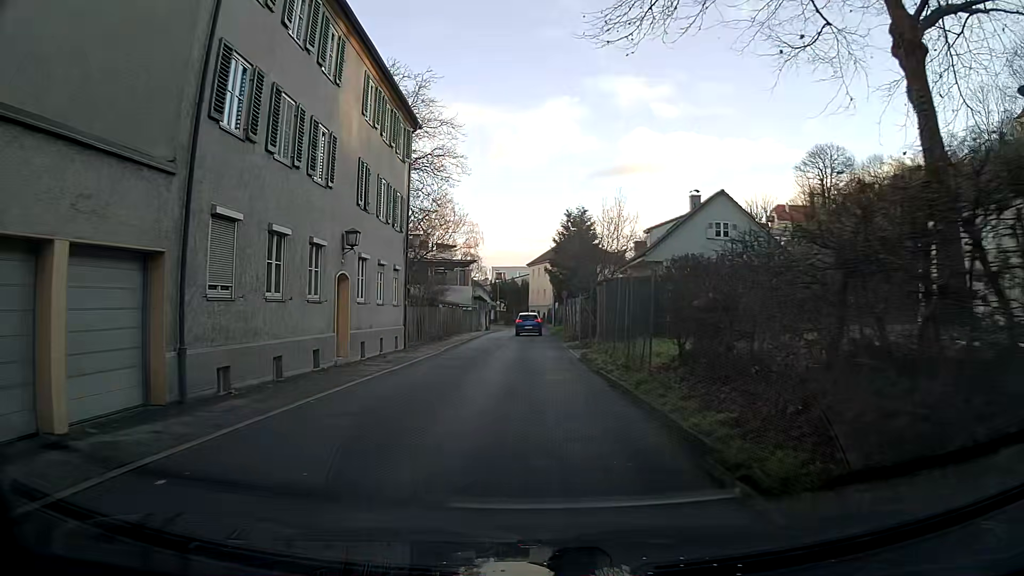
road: secondary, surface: asphalt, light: Day
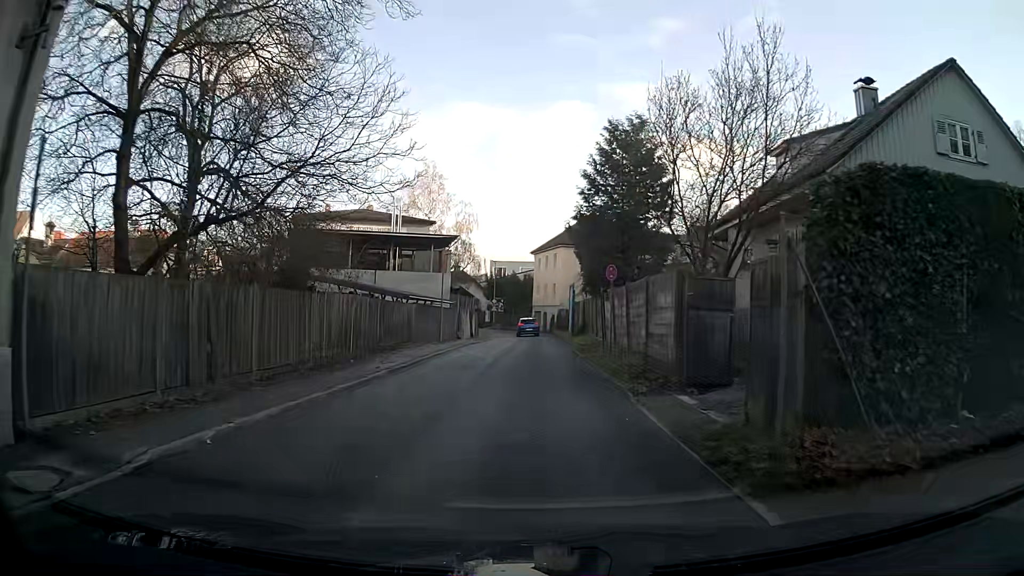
(-0.1, +22.2) m; 0°
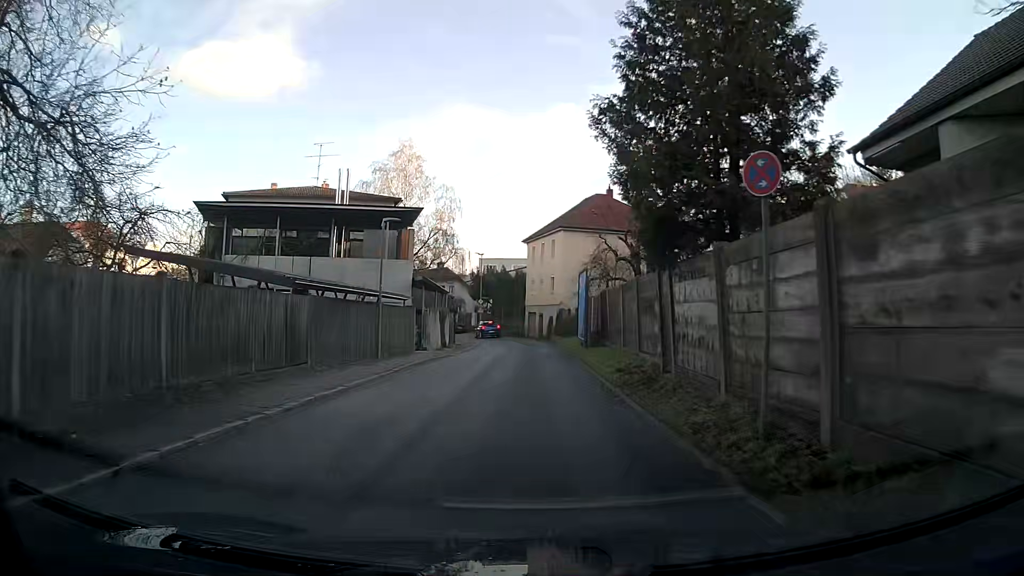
(0.0, +13.3) m; 0°
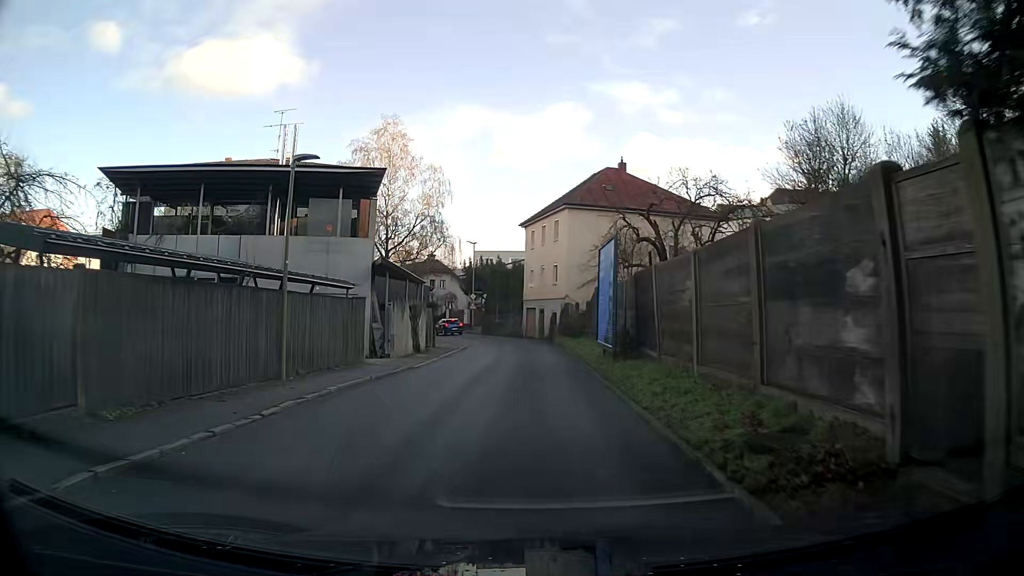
(+0.1, +8.9) m; +1°
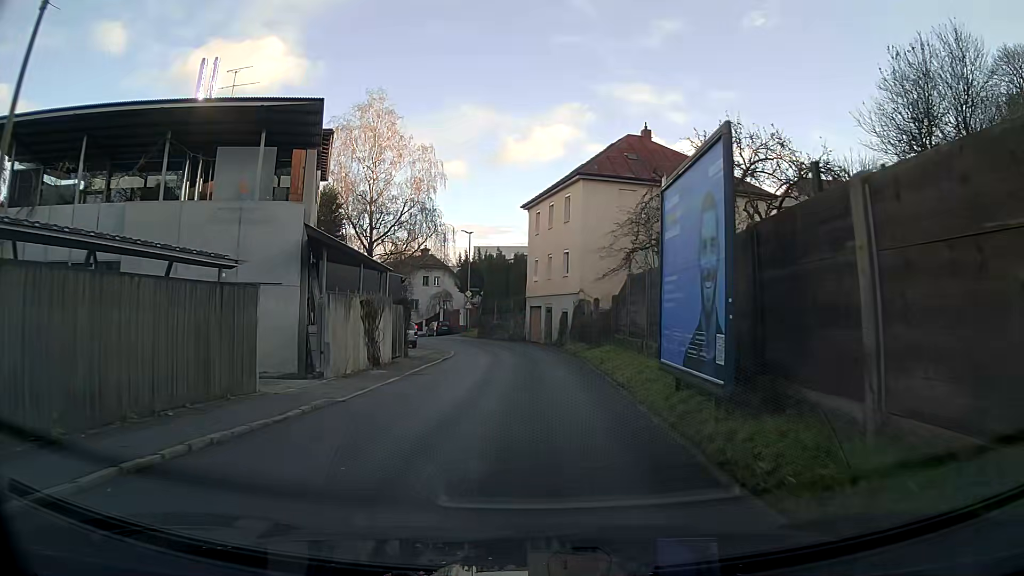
(-0.1, +8.9) m; -1°
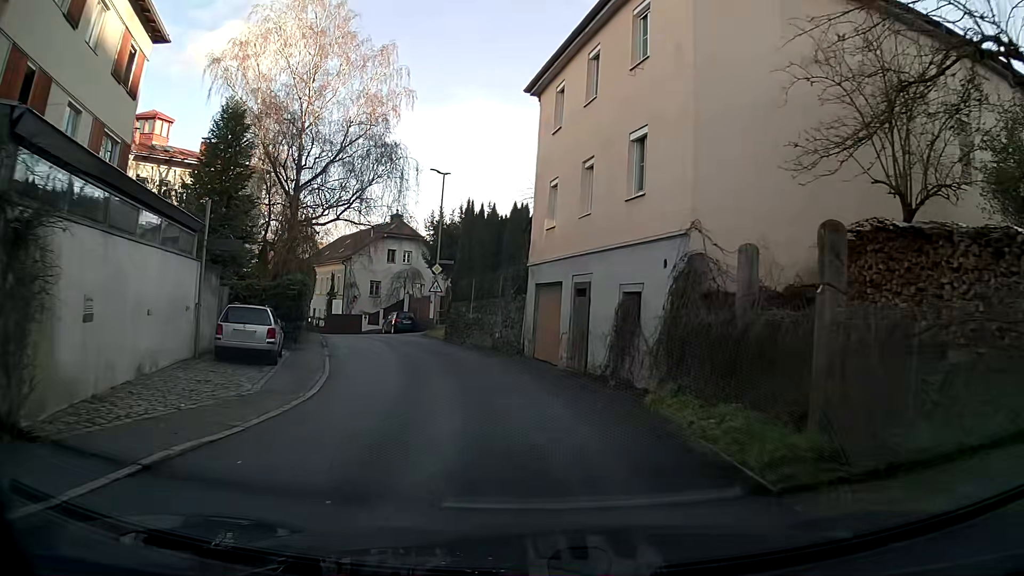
(0.0, +22.0) m; 0°
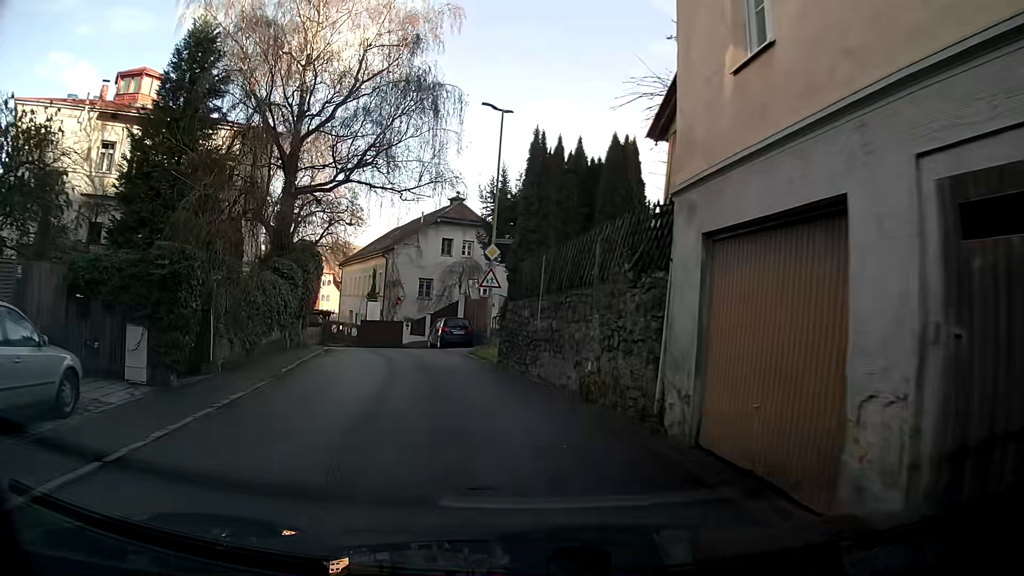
(-0.7, +12.9) m; -8°
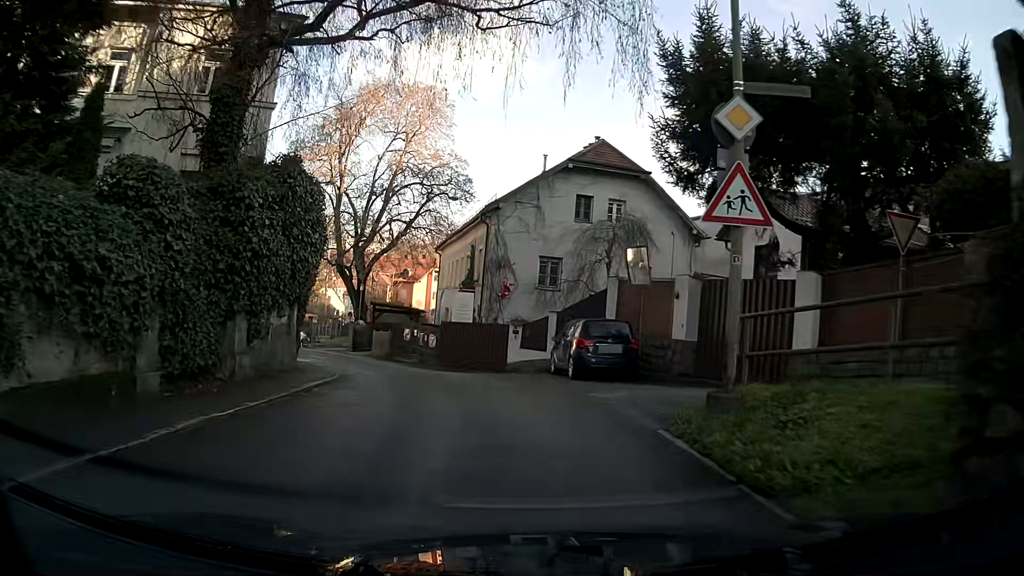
(-1.7, +16.2) m; -10°
(-1, +10) (-3, +20) (-7, +29) (-12, +38) (-17, +46) (-21, +55) (-20, +65) (-15, +74) (-10, +83) (-5, +91) m
